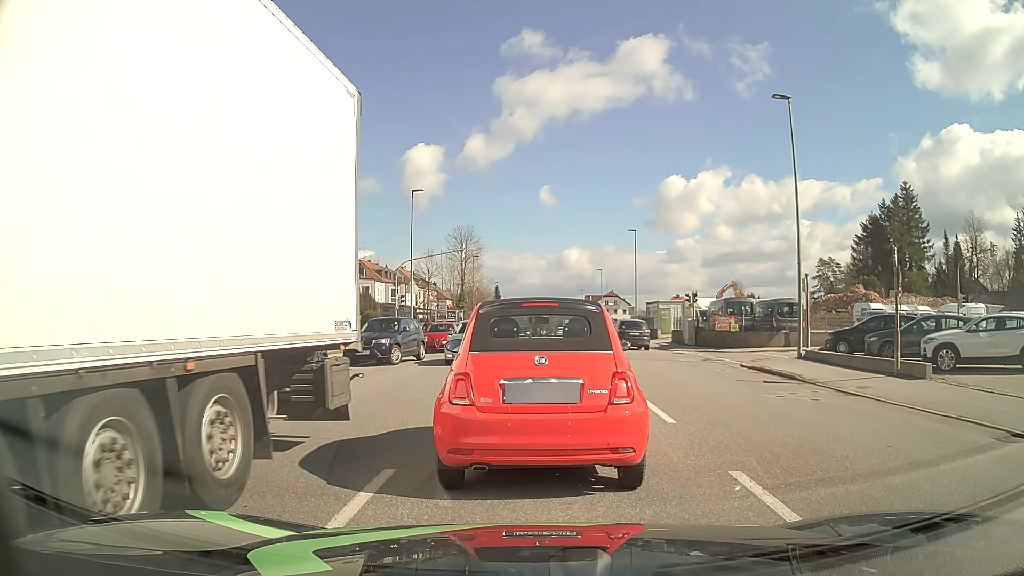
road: tertiary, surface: asphalt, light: Day
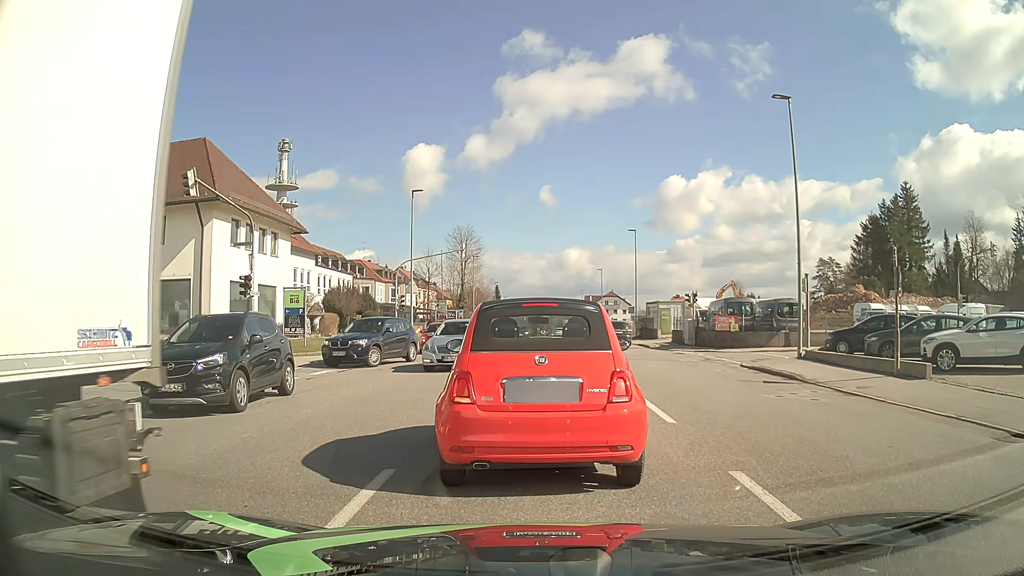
(0.0, 0.0) m; 0°
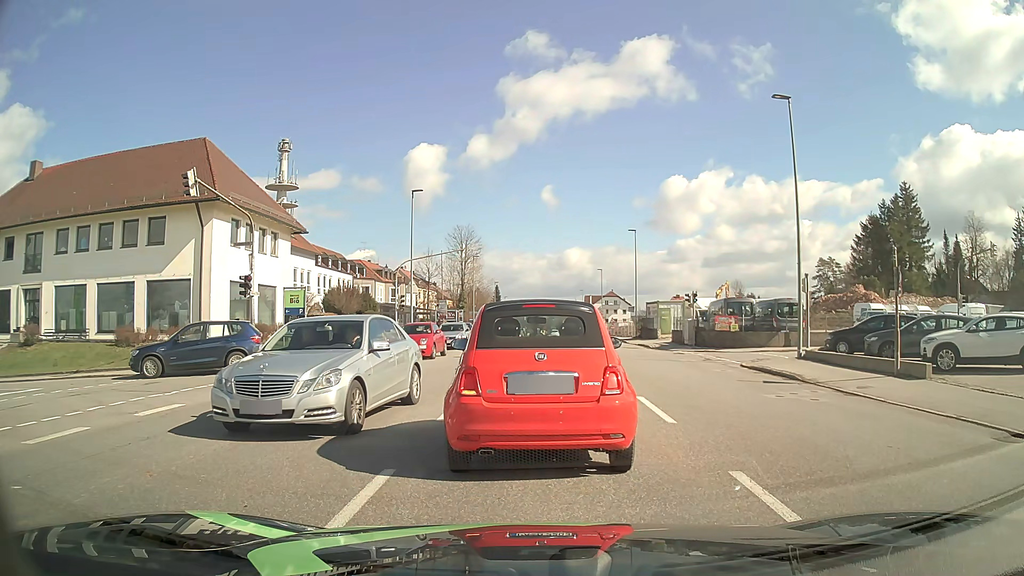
(0.0, 0.0) m; 0°
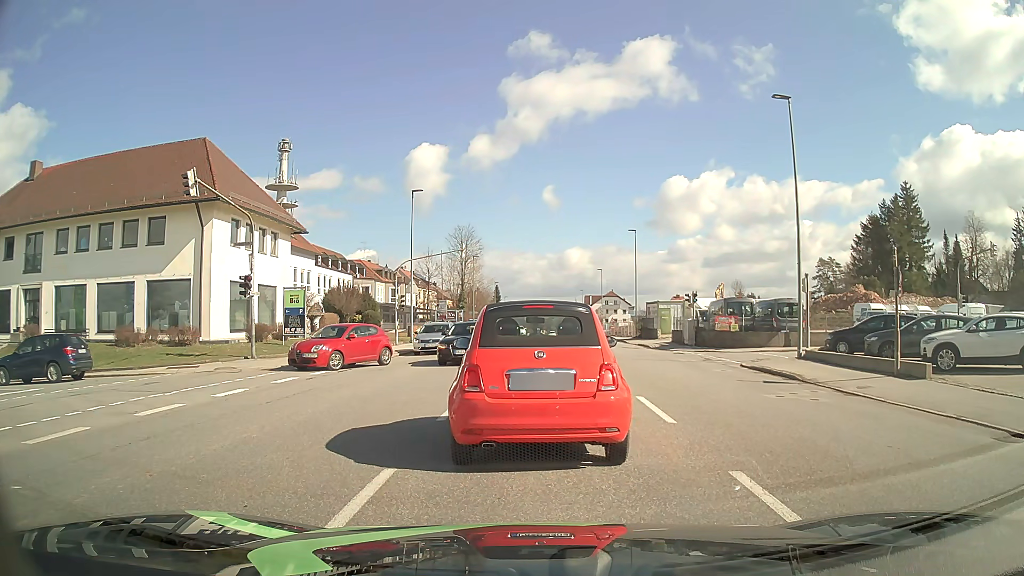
(0.0, 0.0) m; 0°
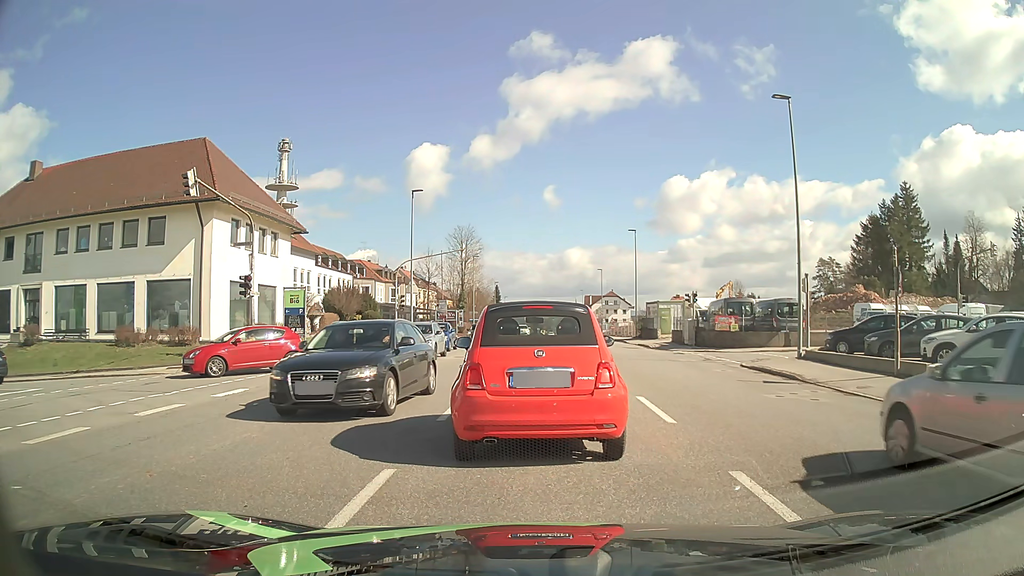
(0.0, 0.0) m; 0°
